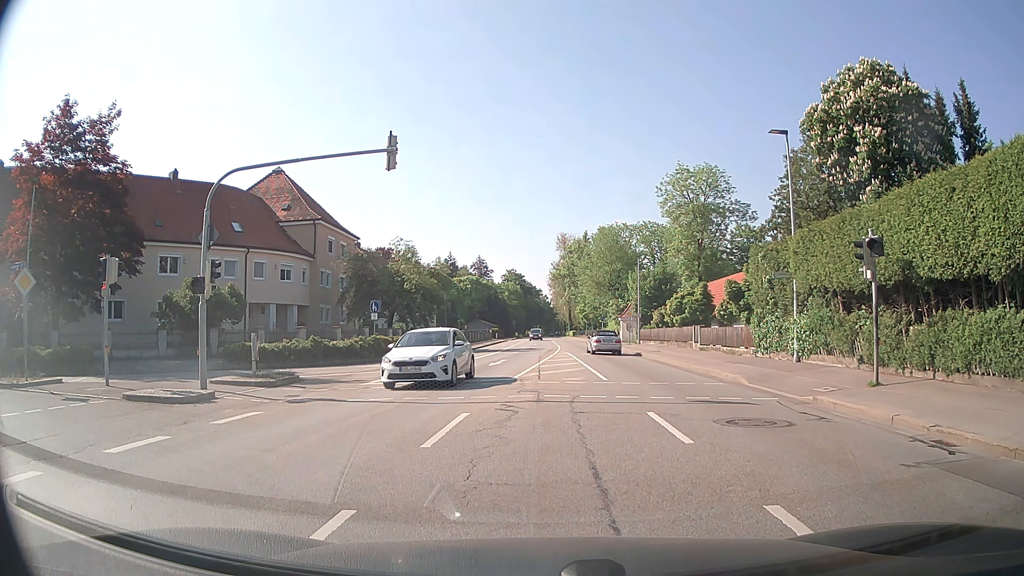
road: secondary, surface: asphalt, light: Day
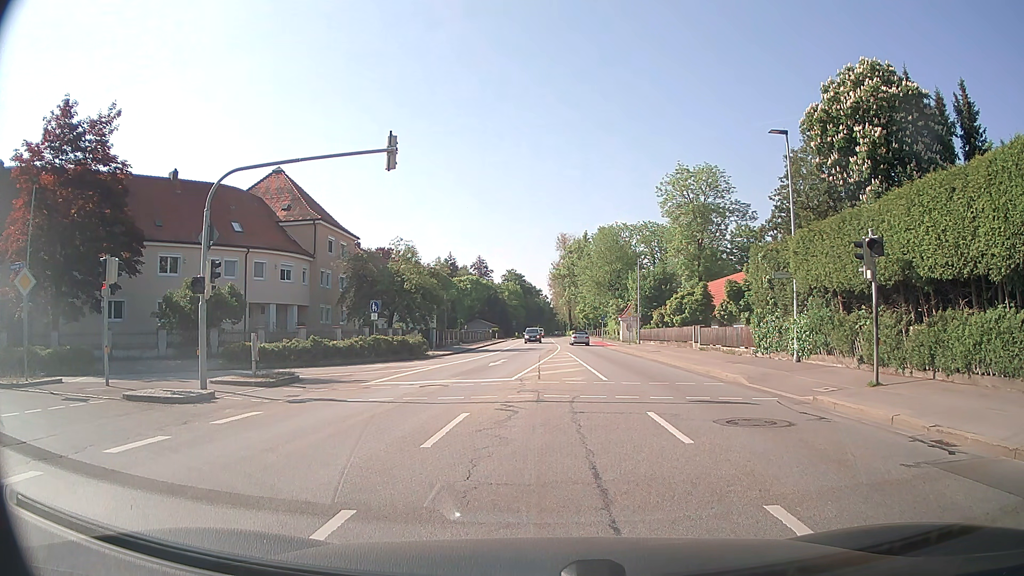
(0.0, 0.0) m; 0°
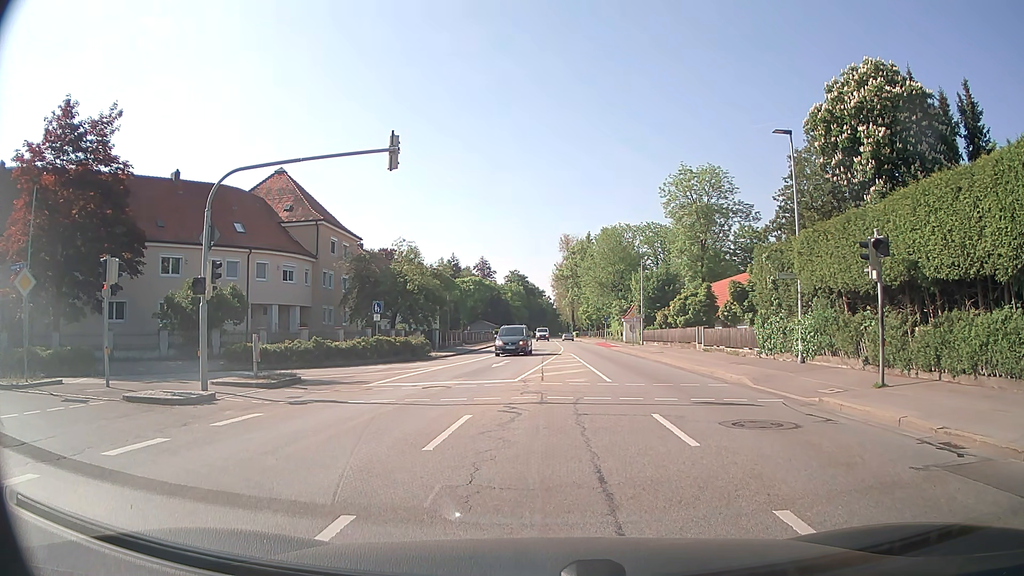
(0.0, +0.1) m; 0°
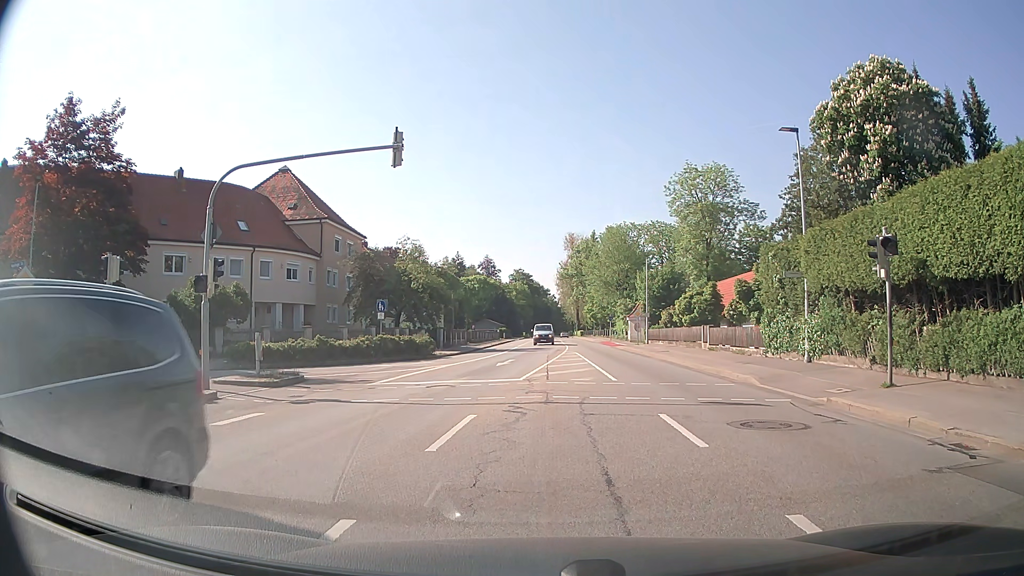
(0.0, +0.2) m; 0°
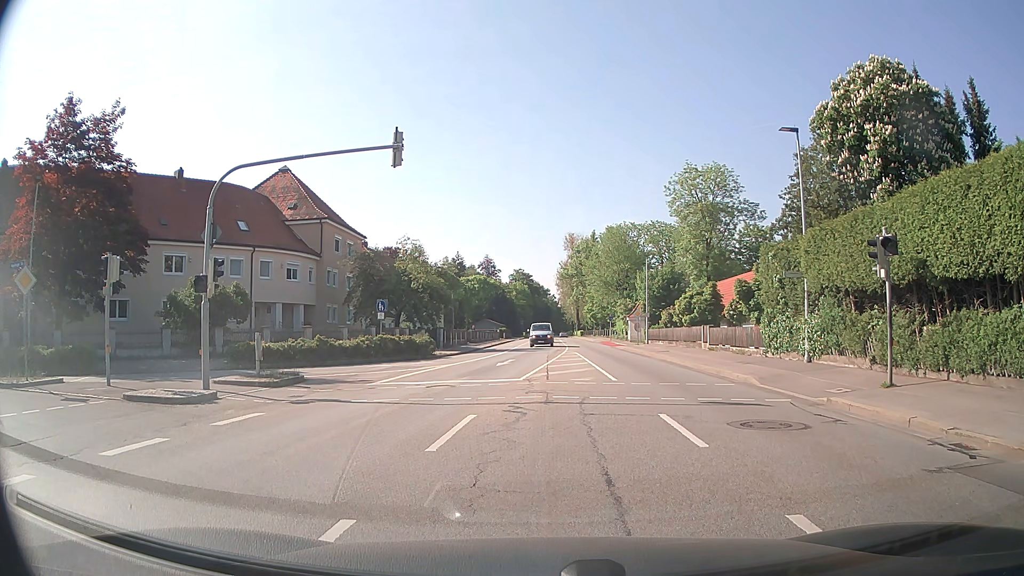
(0.0, 0.0) m; 0°
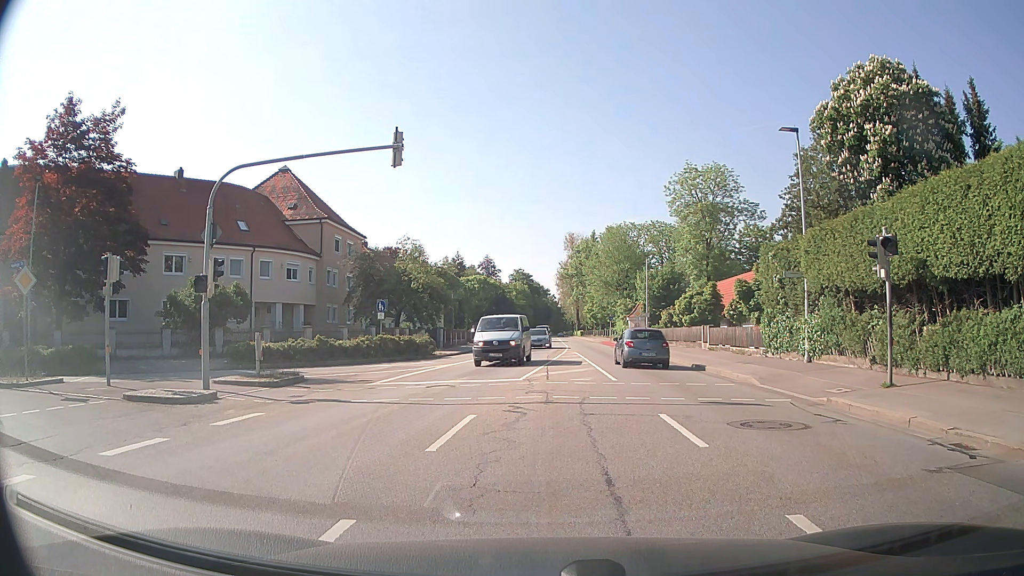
(0.0, 0.0) m; 0°
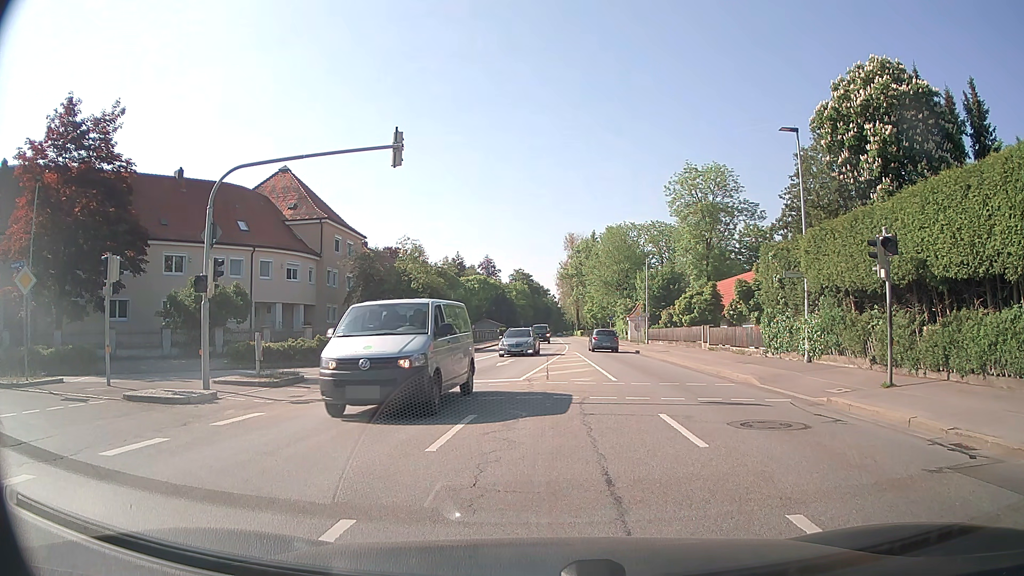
(0.0, 0.0) m; 0°
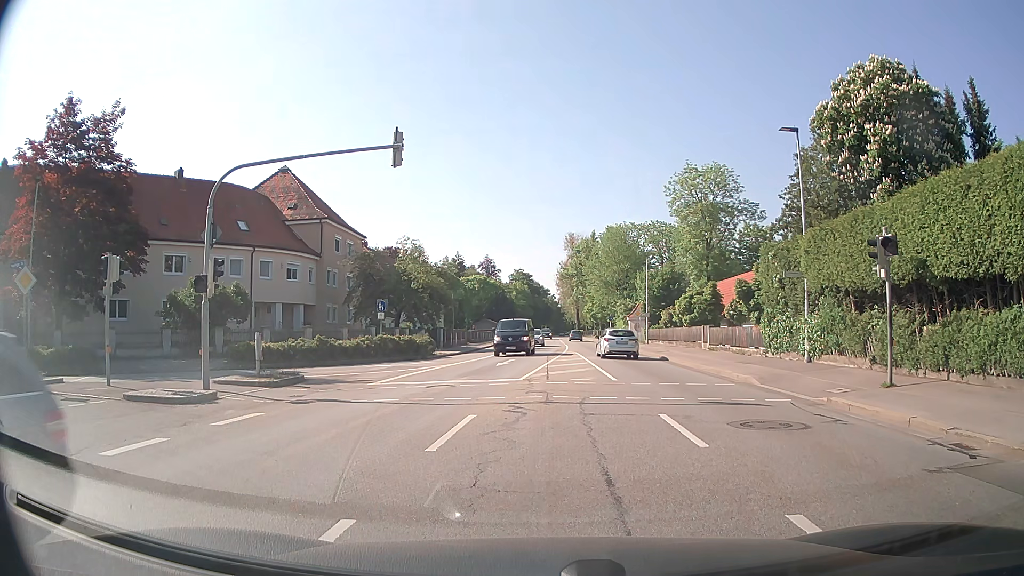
(0.0, 0.0) m; 0°
(-5, +8) (-15, +11) (-25, +10) (-34, +8) (-44, +7) (-54, +6) (-64, +6) (-74, +5) (-84, +5) (-94, +6) m
